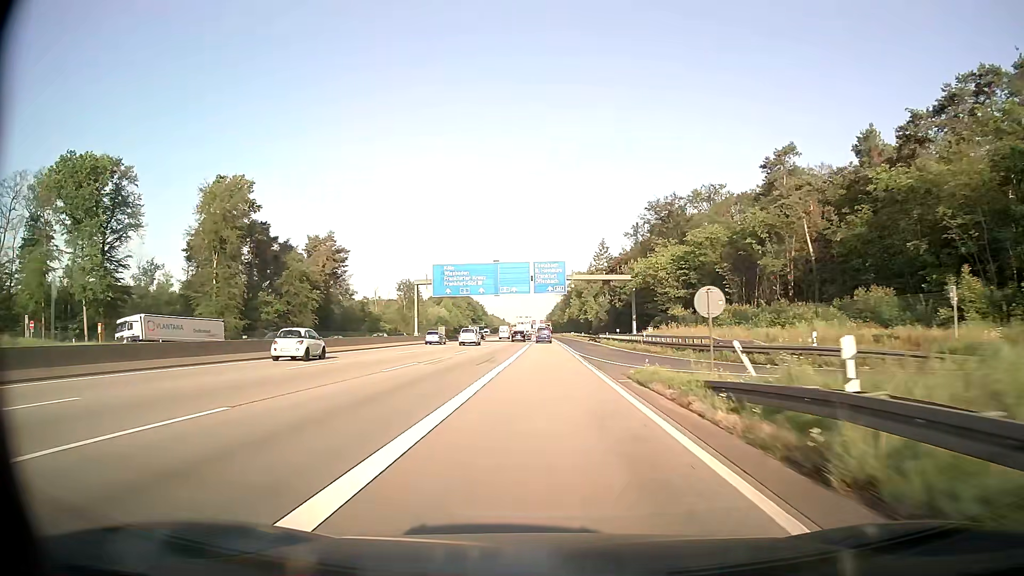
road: motorway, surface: asphalt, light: Day
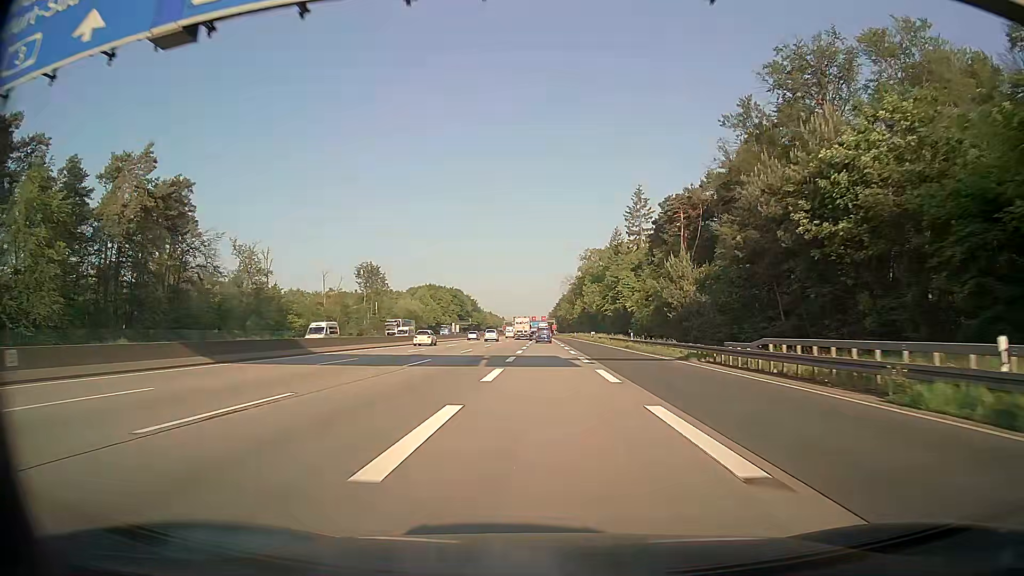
(0.0, +70.0) m; 0°
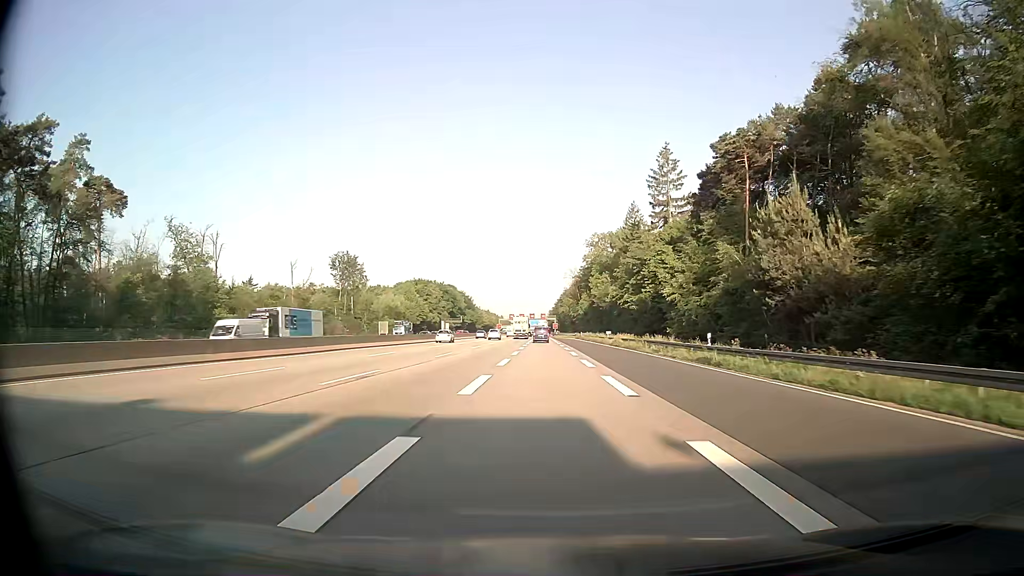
(-0.1, +28.0) m; 0°
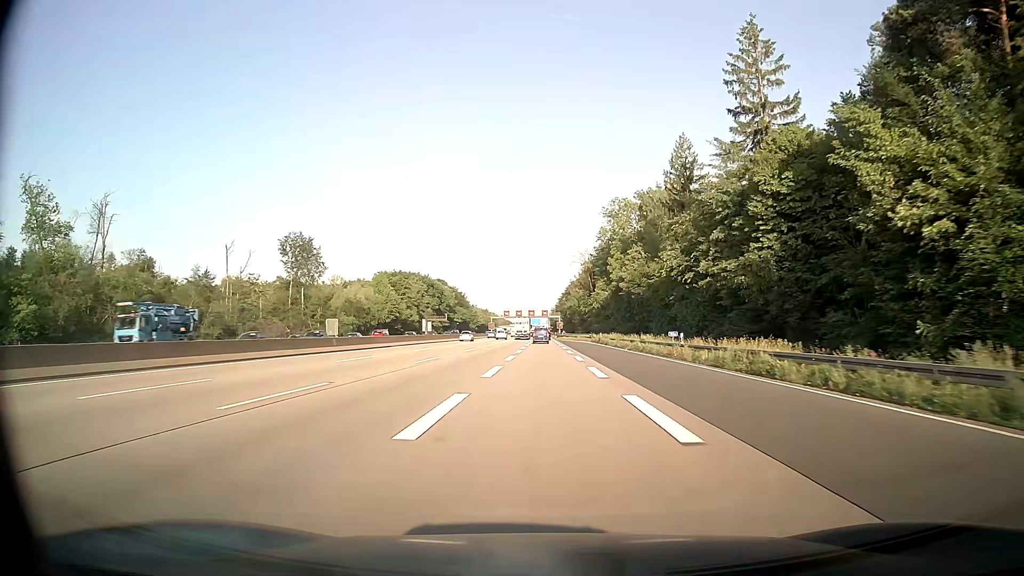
(0.0, +41.9) m; 0°
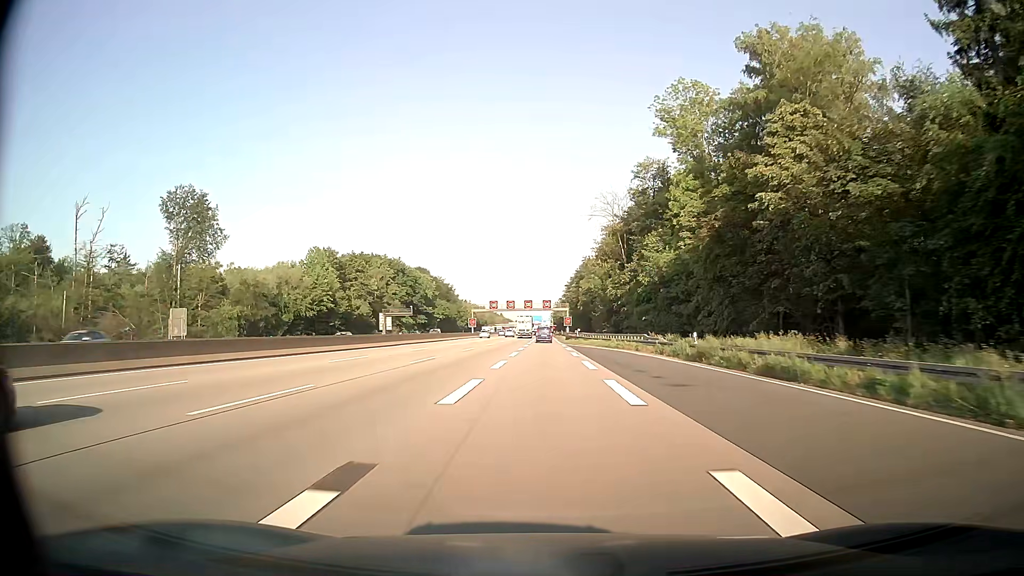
(-0.2, +55.8) m; 0°
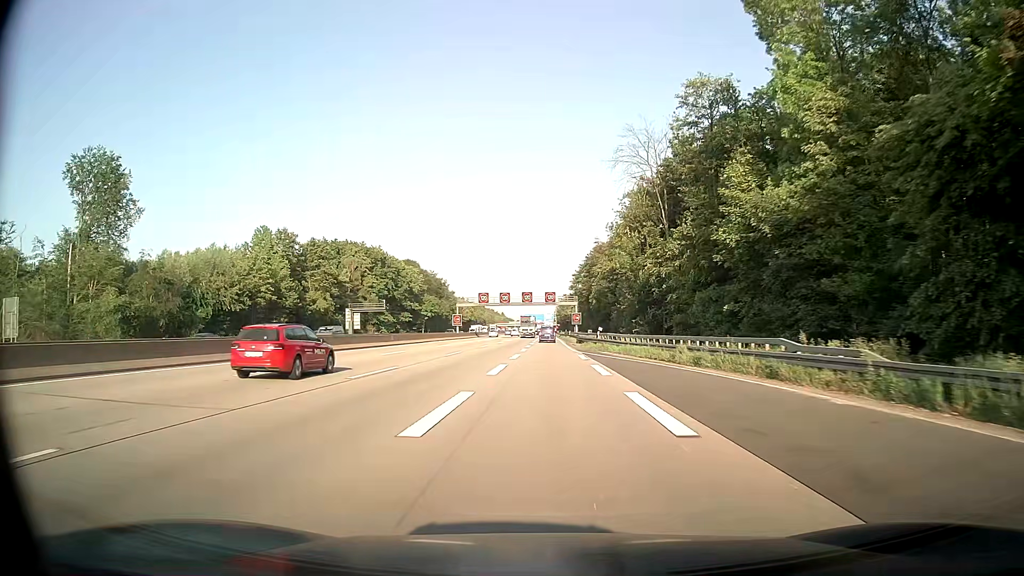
(-0.1, +27.8) m; 0°
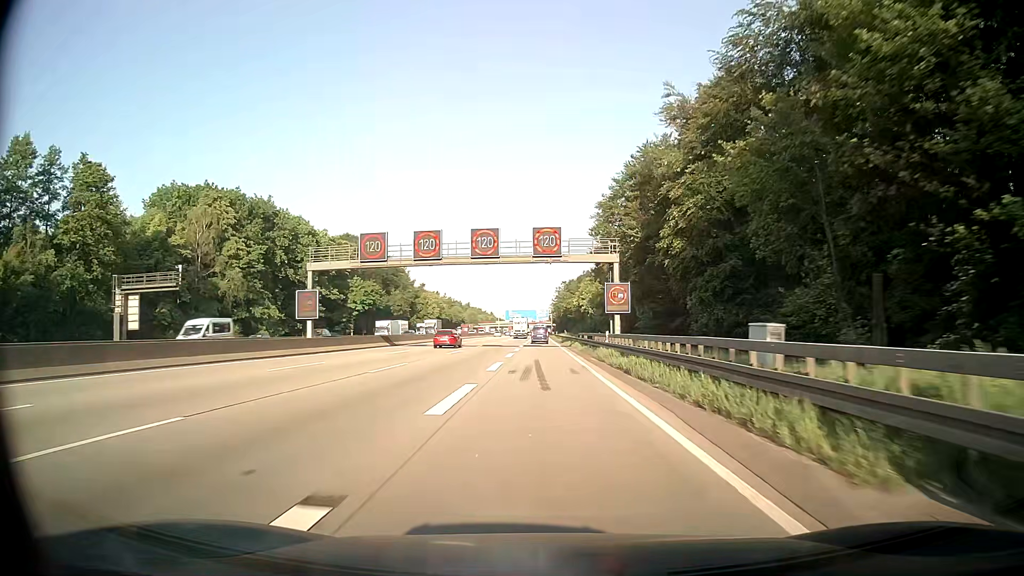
(+0.3, +69.6) m; 0°
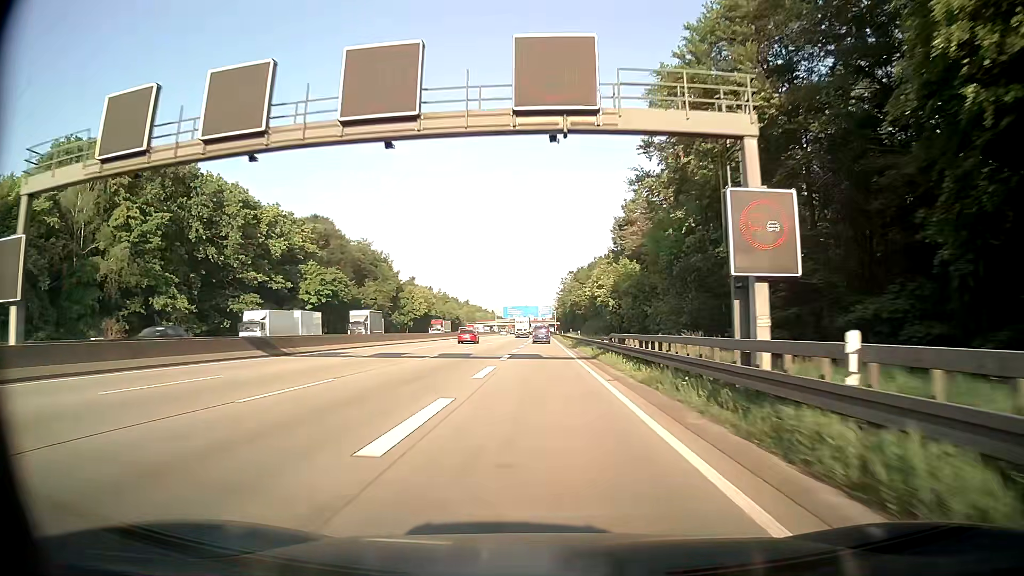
(0.0, +27.8) m; 0°
(0, +10) (0, +20) (0, +30) (0, +40) (0, +50) (0, +60) (0, +70) (0, +80) (0, +90) (0, +100) m
